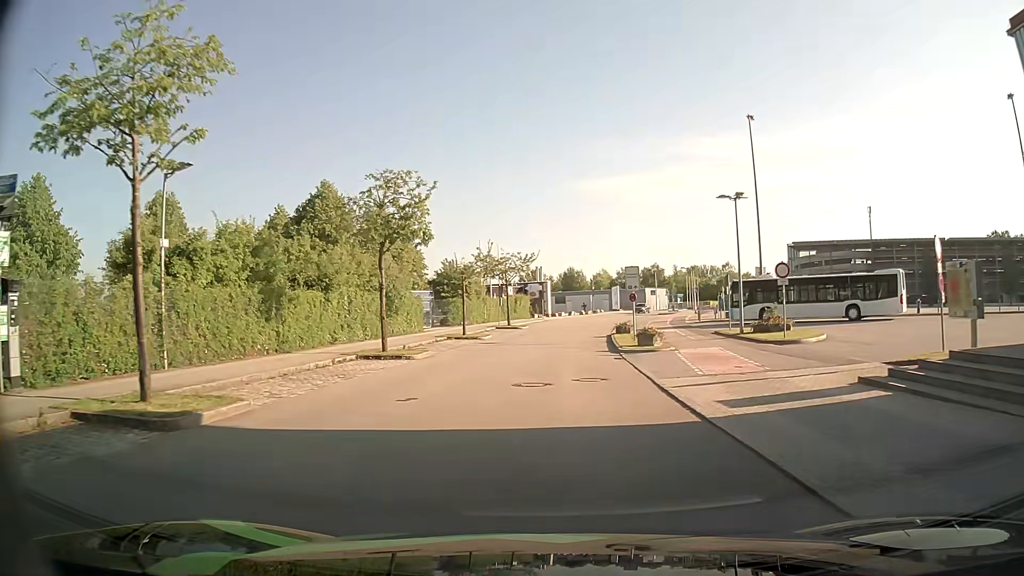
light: Day
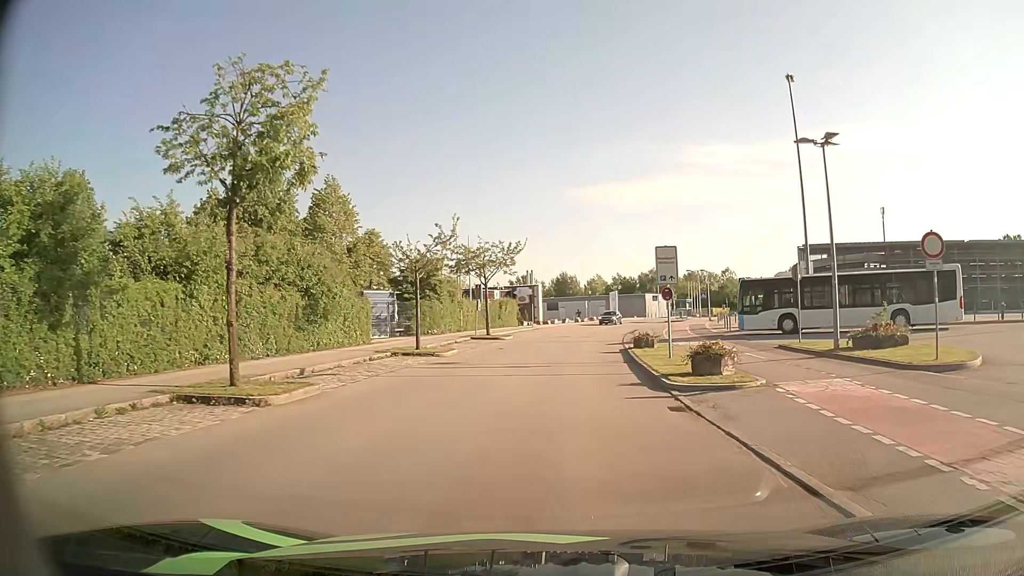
(+0.1, +11.1) m; +1°
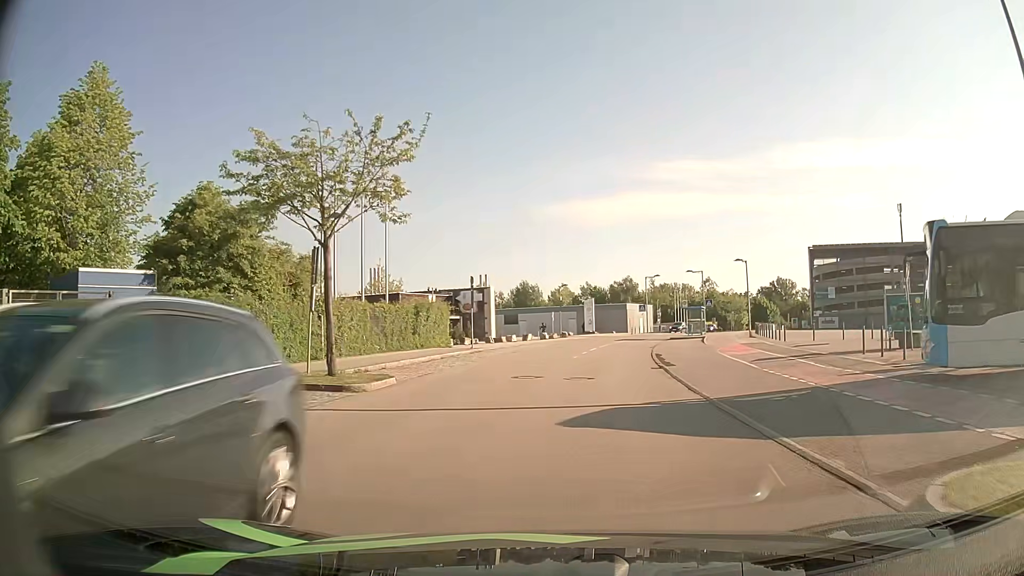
(+0.4, +24.6) m; +3°
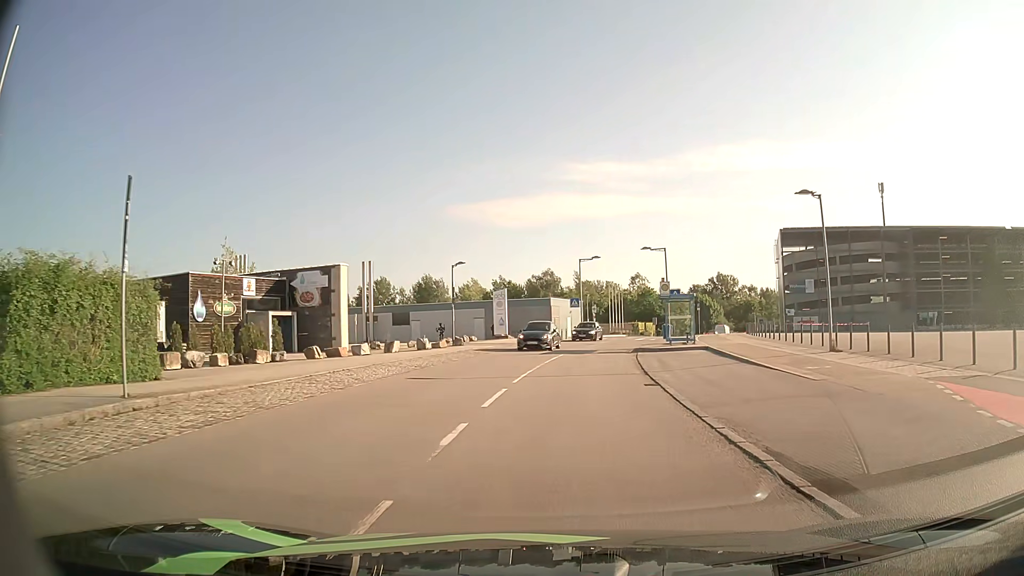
(+1.7, +24.5) m; +7°
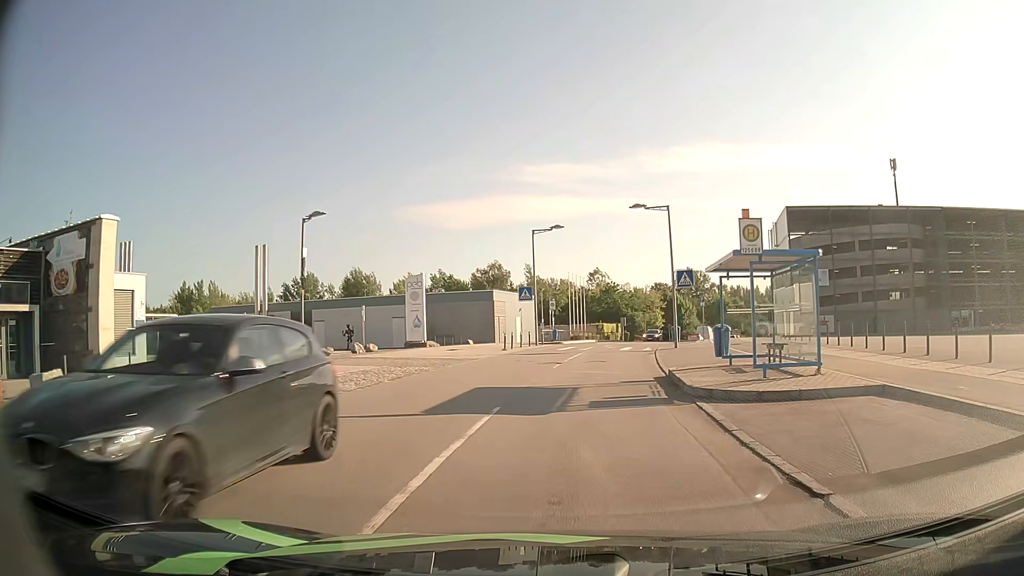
(+0.7, +19.6) m; +4°
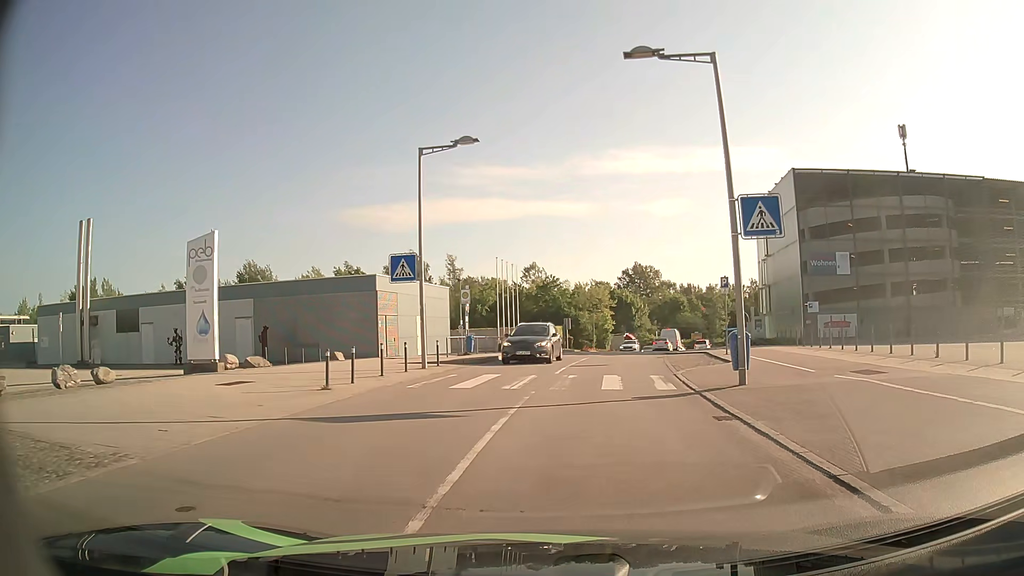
(+1.0, +19.9) m; +6°
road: residential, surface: asphalt
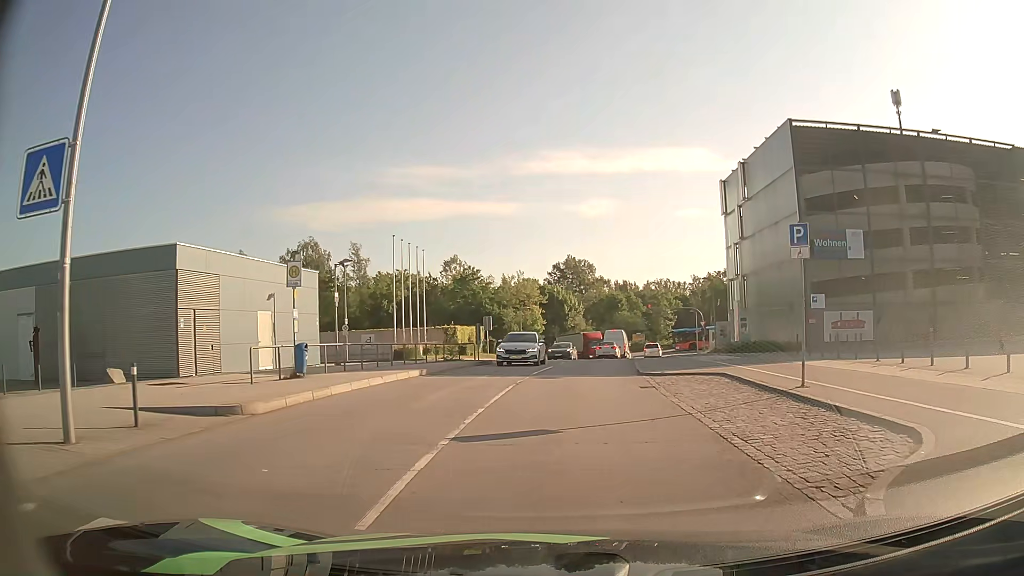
(+0.8, +14.4) m; +6°
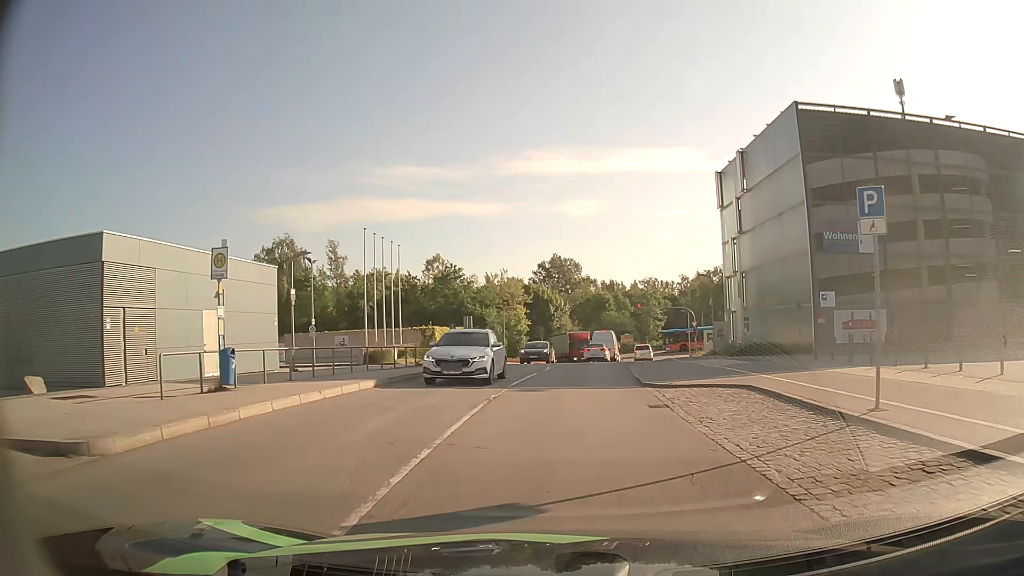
(+0.1, +3.6) m; +2°
(0, +10) (0, +20) (+1, +30) (+1, +40) (+2, +50) (+4, +60) (+5, +70) (+6, +80) (+4, +89) (-4, +95) m
